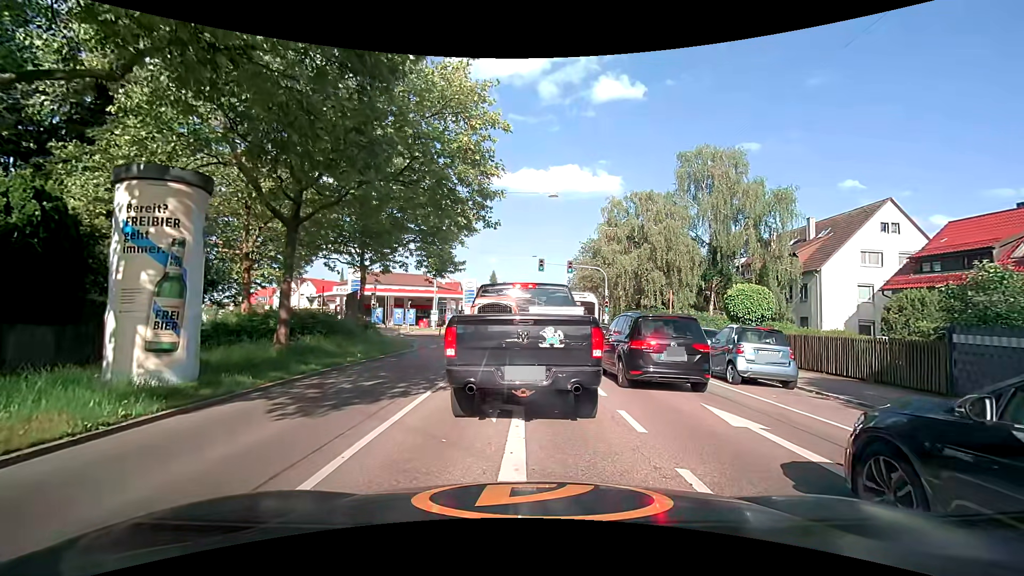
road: secondary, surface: asphalt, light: Day
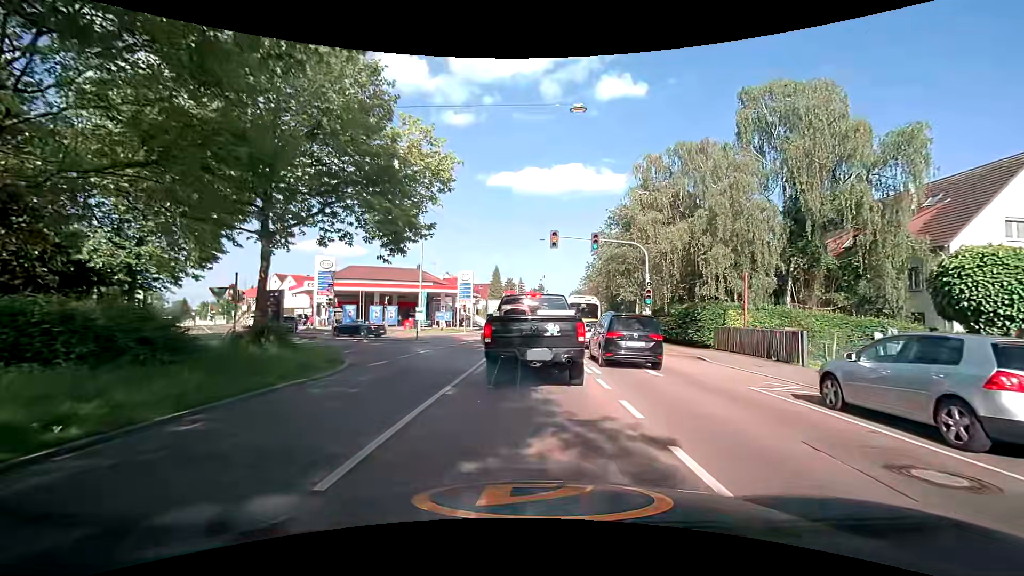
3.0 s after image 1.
(+0.1, +11.6) m; 0°
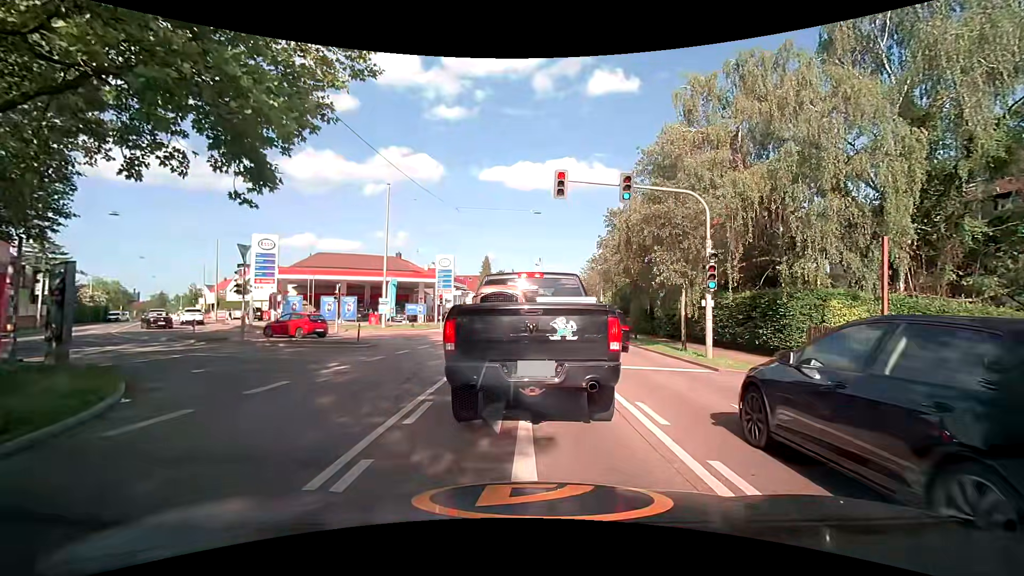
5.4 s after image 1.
(+0.1, +9.4) m; +2°
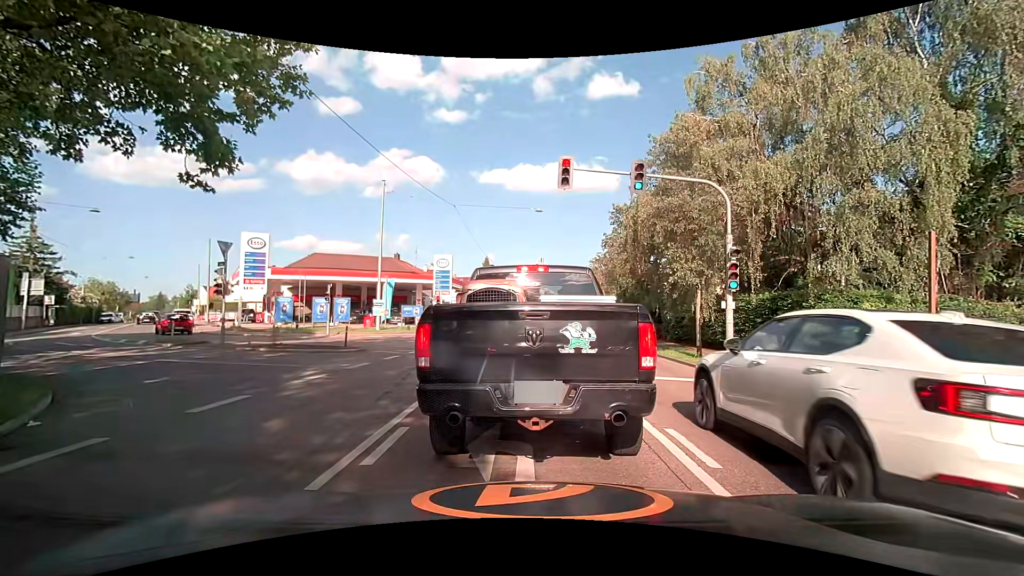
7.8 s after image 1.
(0.0, +1.6) m; 0°
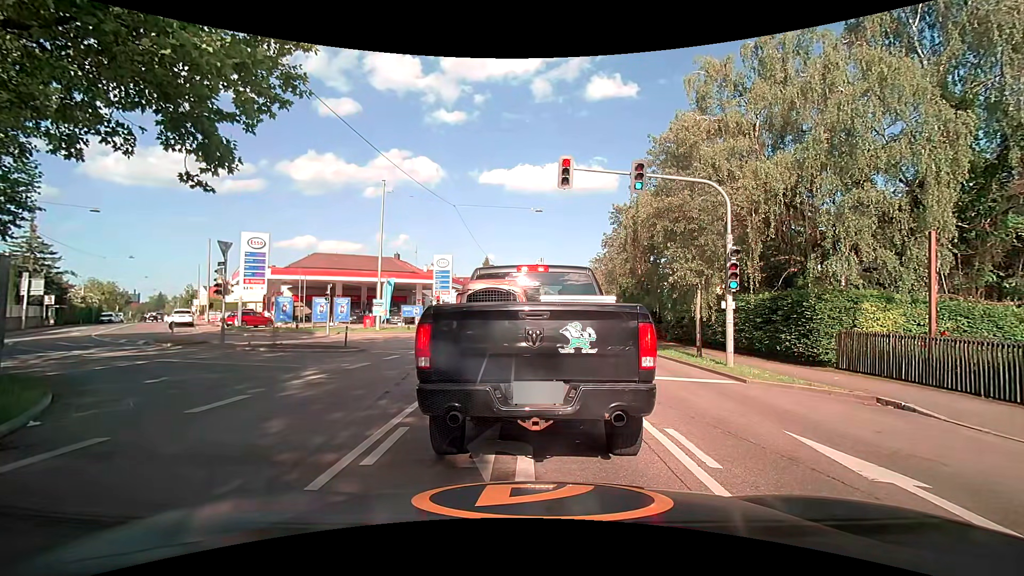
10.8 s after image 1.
(0.0, 0.0) m; 0°
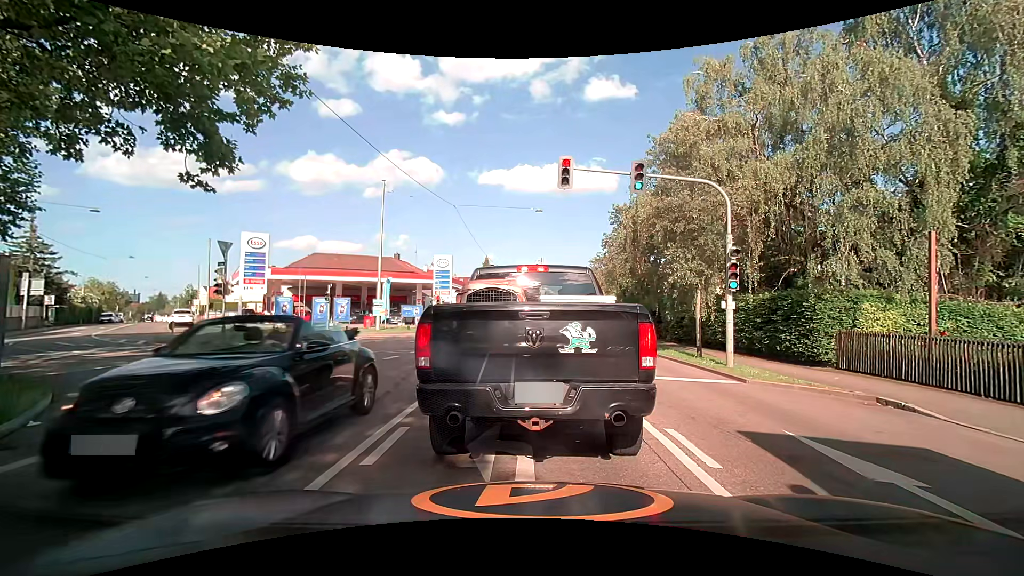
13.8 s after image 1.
(0.0, 0.0) m; 0°
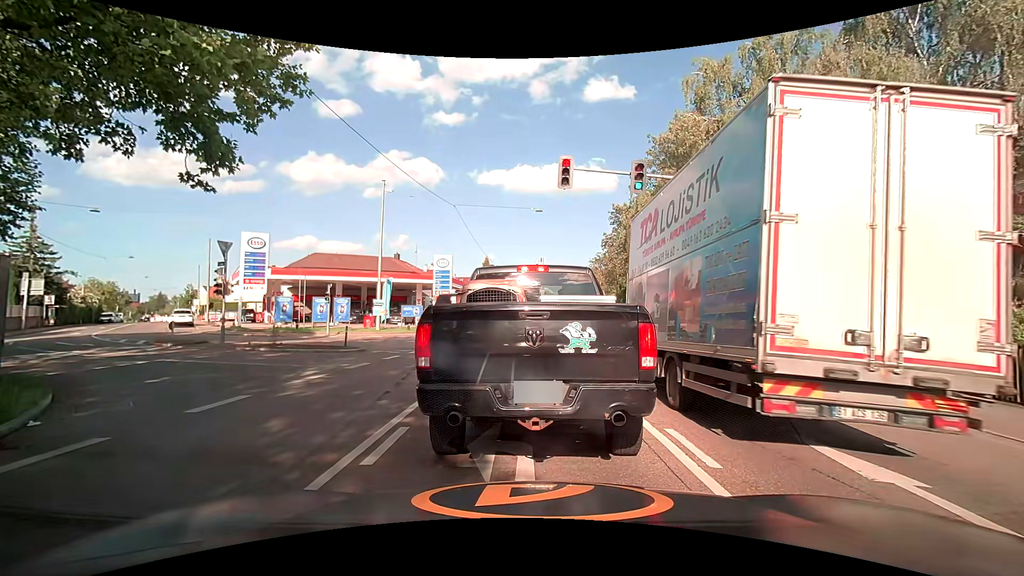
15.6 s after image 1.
(0.0, 0.0) m; 0°
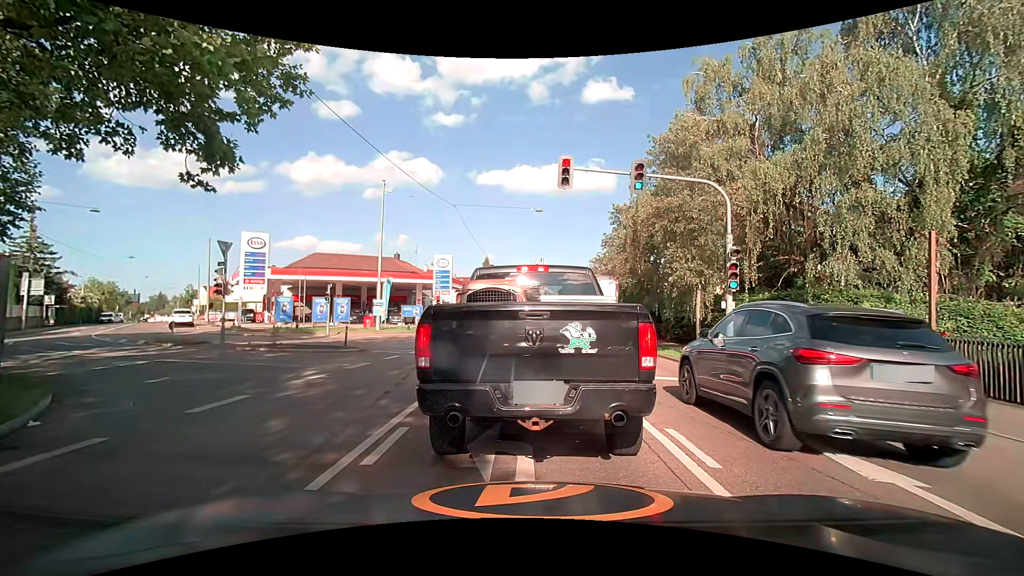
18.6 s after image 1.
(0.0, 0.0) m; 0°
